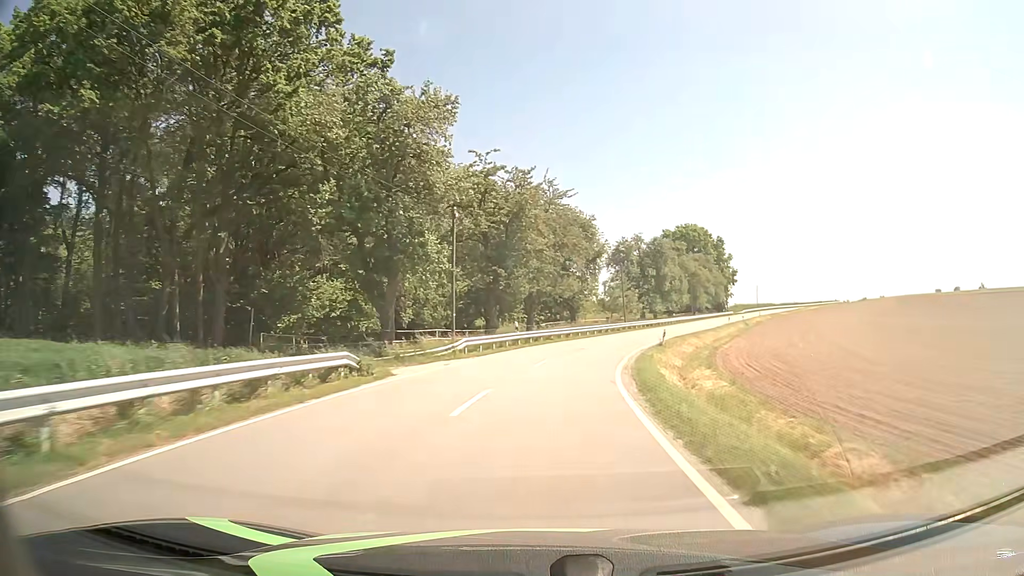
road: tertiary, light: Day
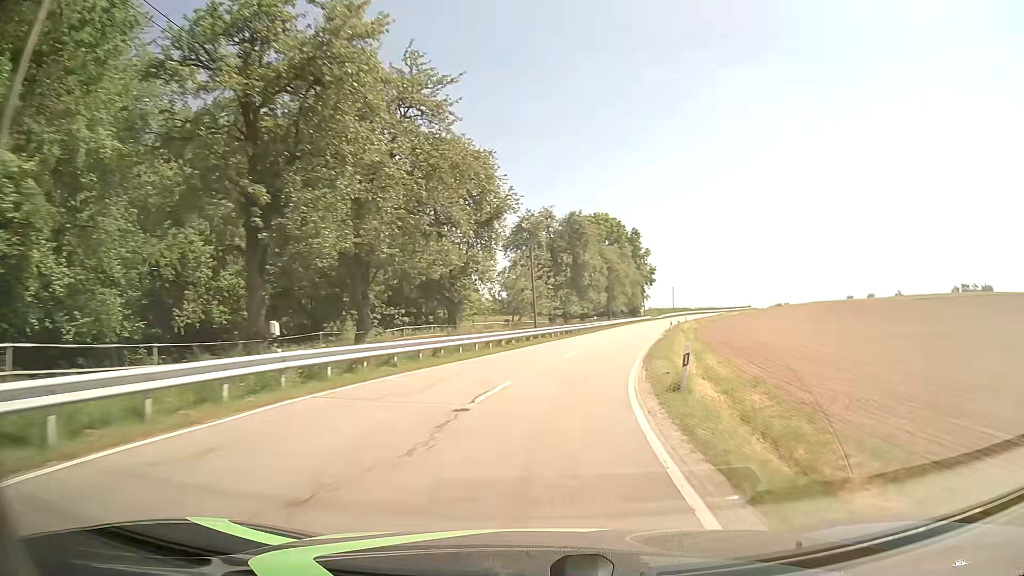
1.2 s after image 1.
(+1.6, +22.8) m; +9°
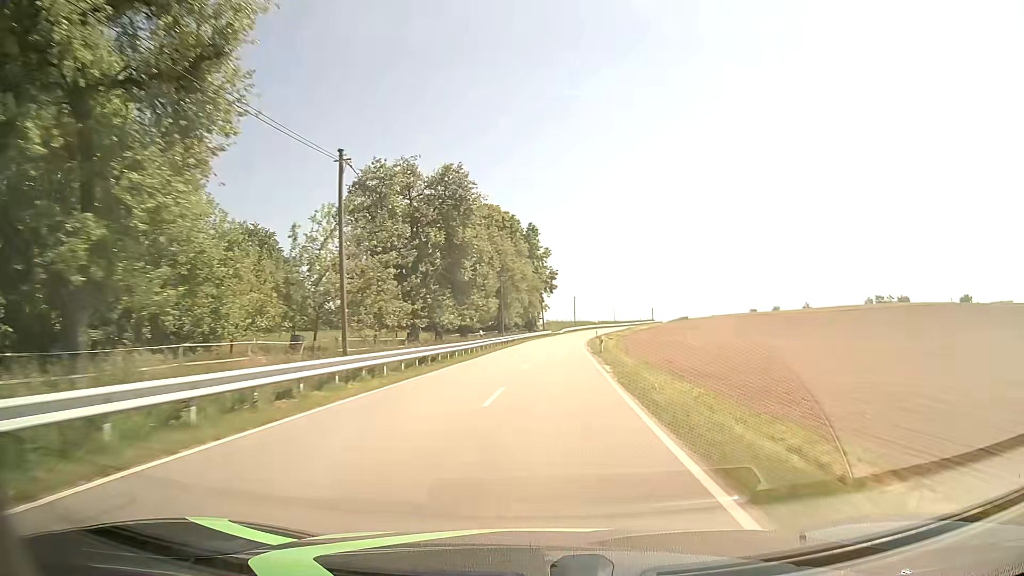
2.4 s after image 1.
(+2.0, +22.7) m; +9°
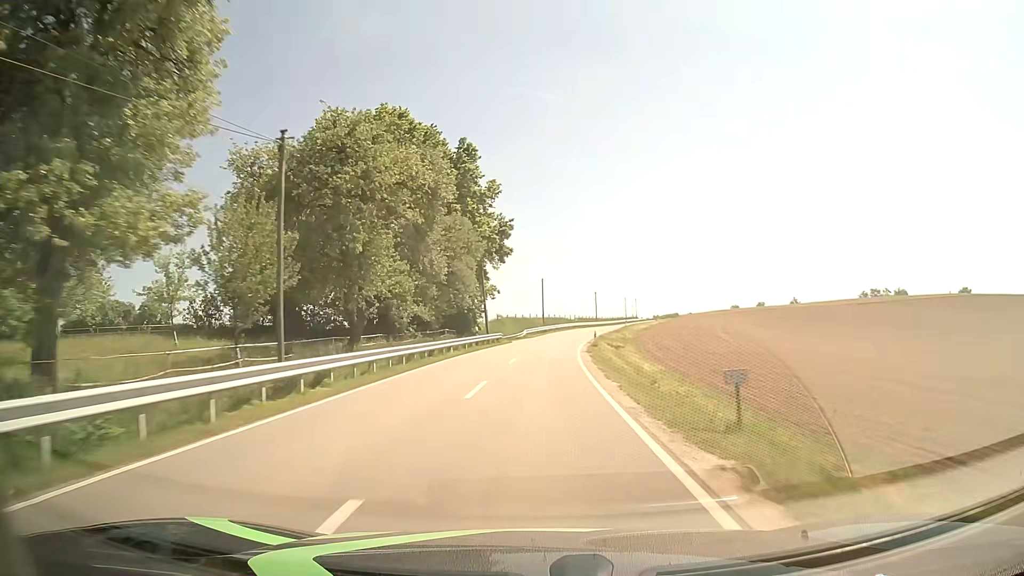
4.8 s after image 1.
(+2.3, +47.0) m; +3°
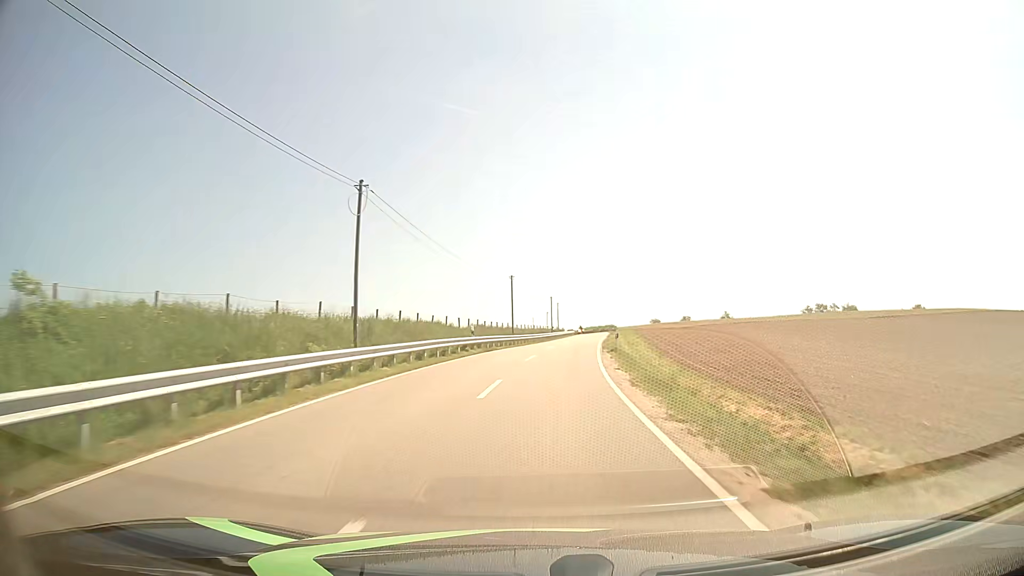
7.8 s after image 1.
(+3.6, +60.4) m; +9°
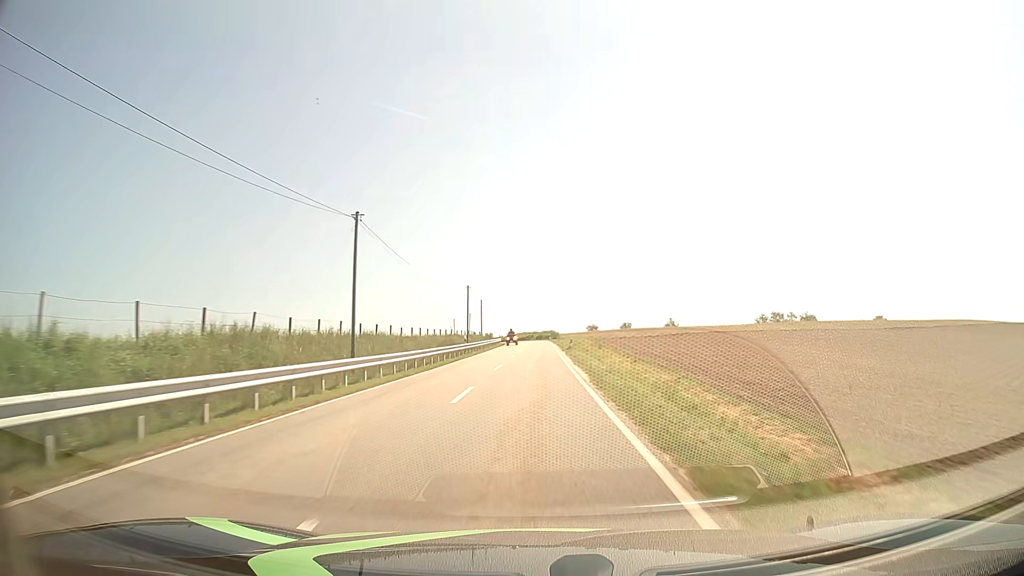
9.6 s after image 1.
(+2.2, +35.9) m; +6°
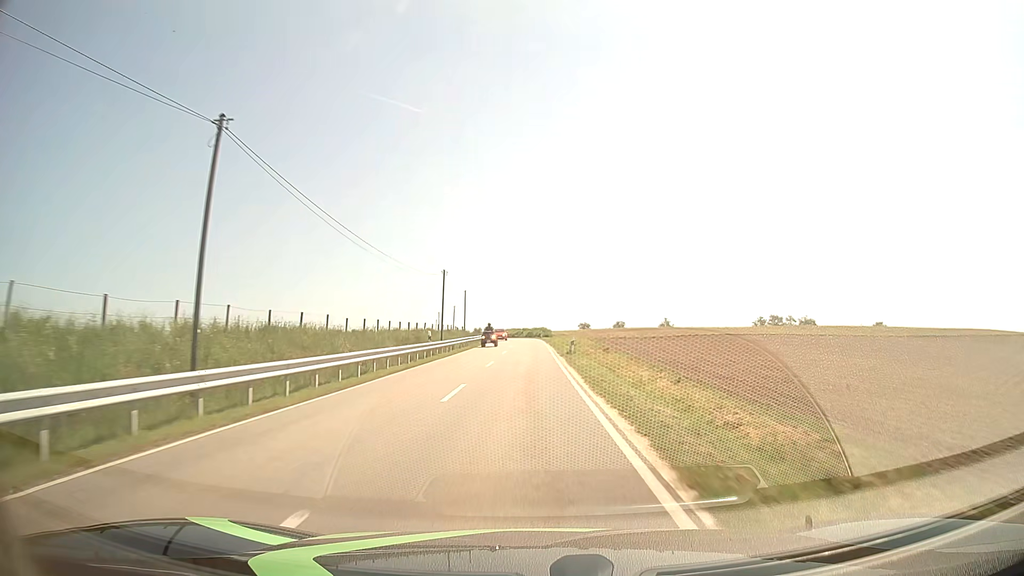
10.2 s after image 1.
(+0.1, +11.9) m; +1°
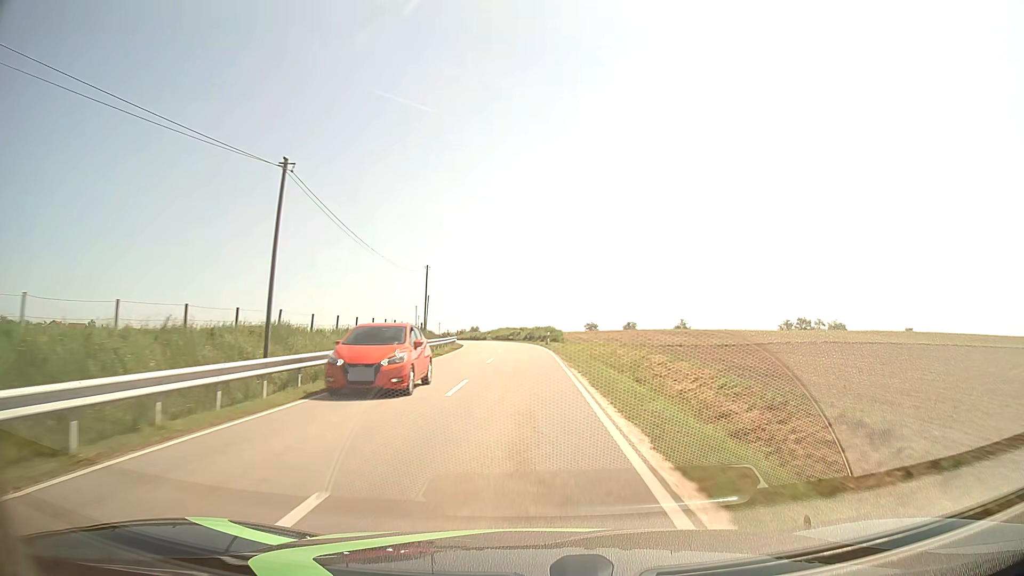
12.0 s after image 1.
(+0.1, +35.7) m; 0°
(0, +10) (0, +20) (0, +30) (-1, +40) (-1, +50) (-2, +60) (-3, +70) (-5, +80) (-7, +90) (-9, +99) m
